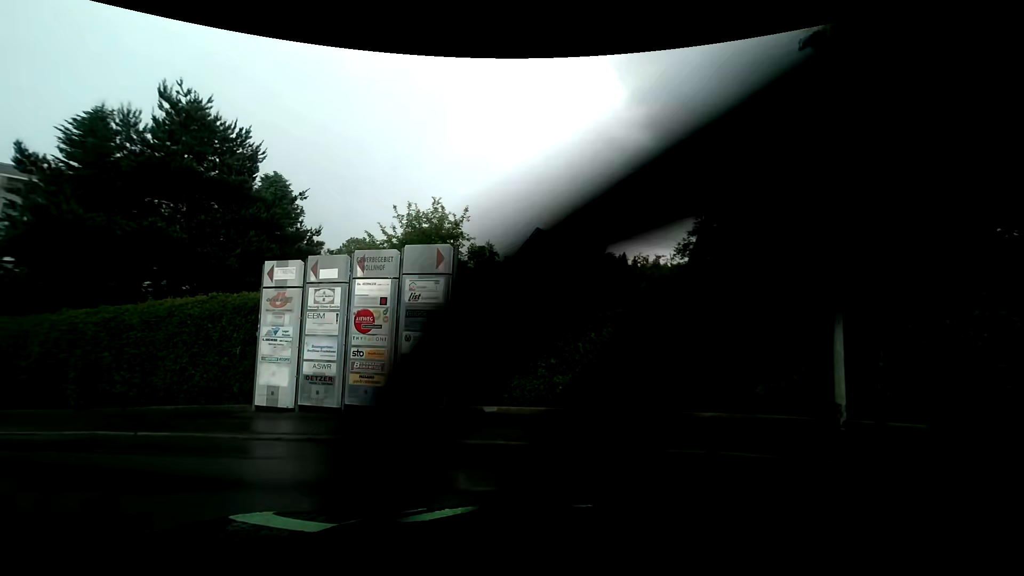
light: Day
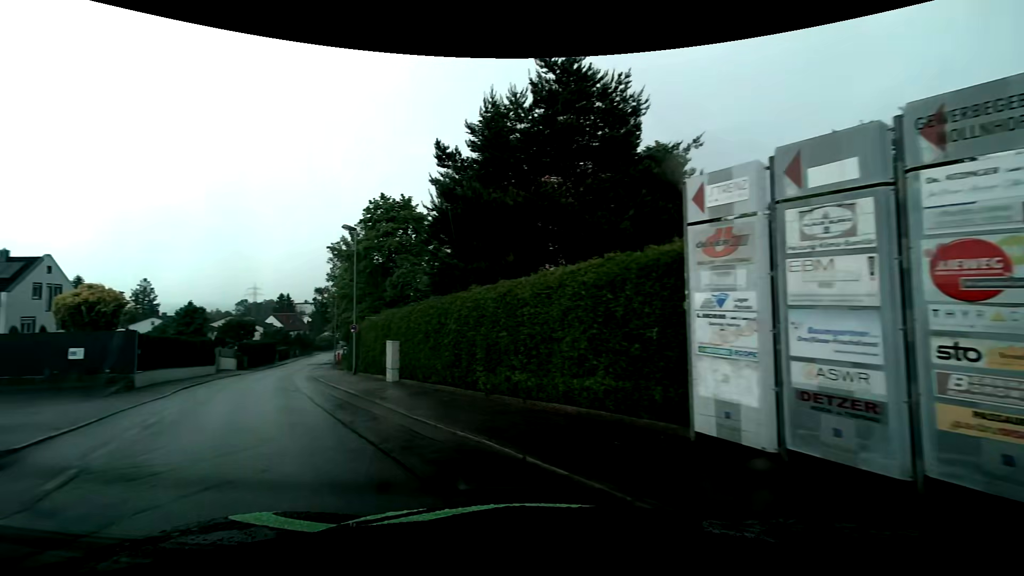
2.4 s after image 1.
(-1.9, +5.4) m; -42°
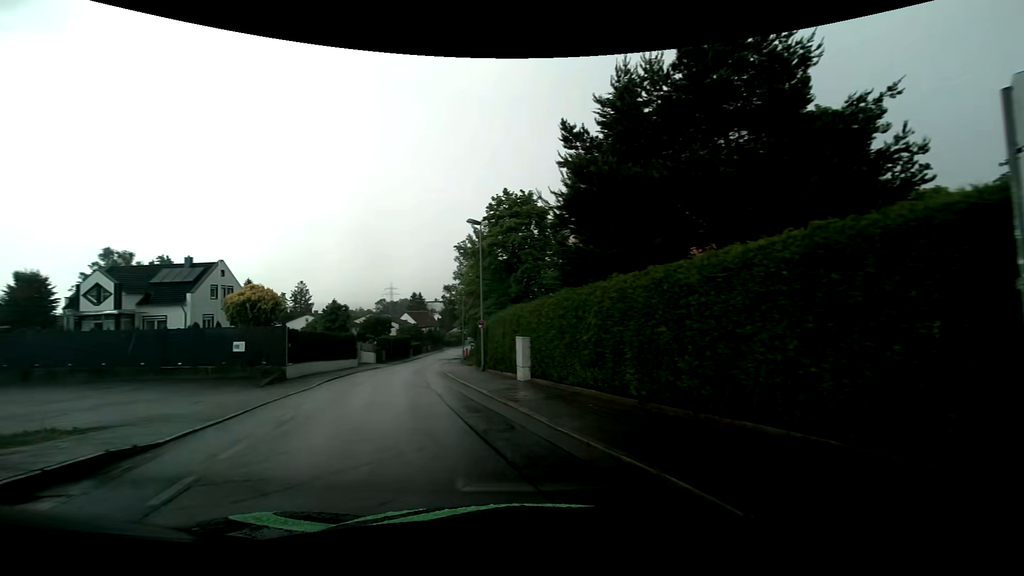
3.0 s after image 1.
(-0.2, +1.8) m; -14°
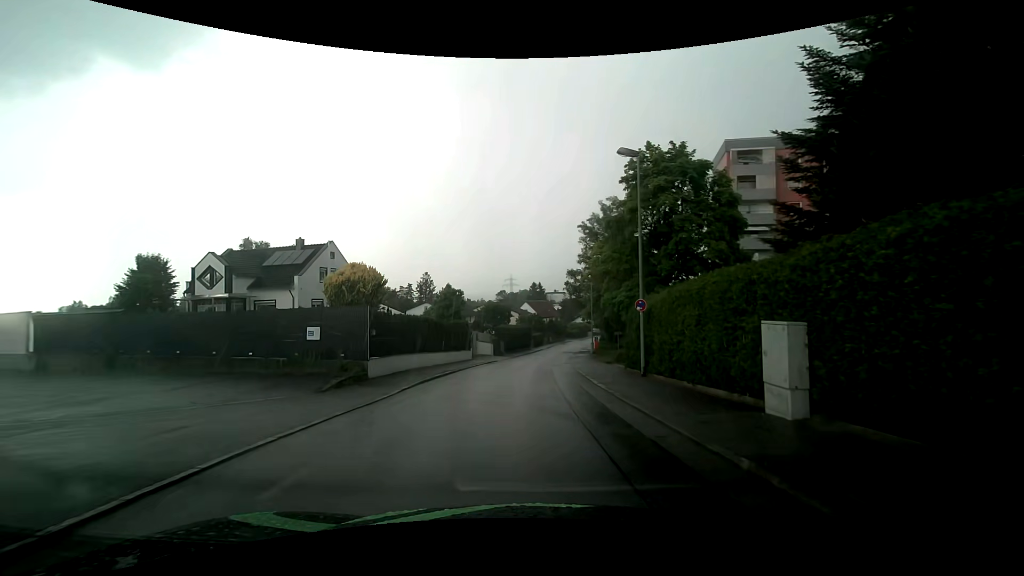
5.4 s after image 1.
(-1.8, +8.6) m; -13°
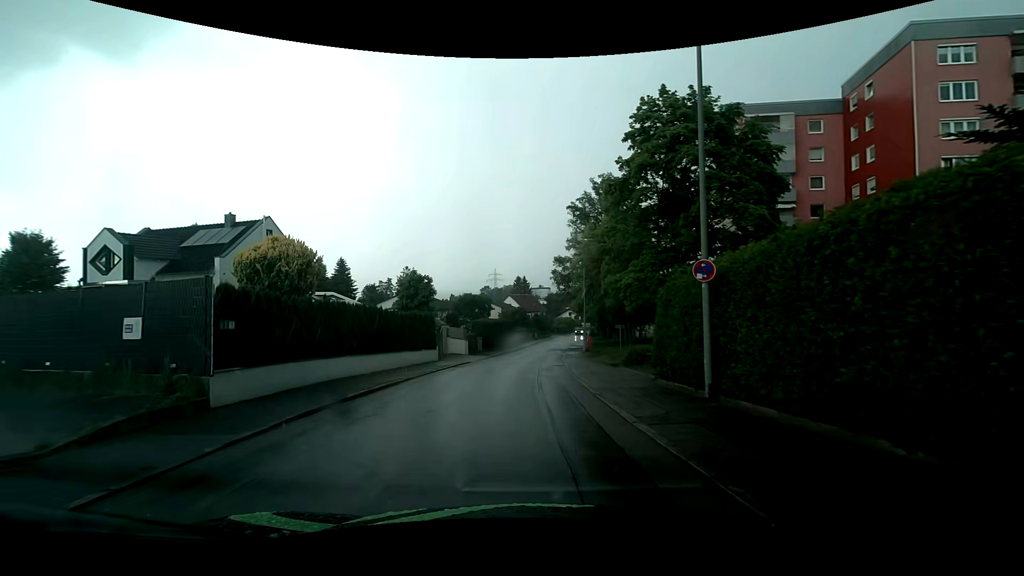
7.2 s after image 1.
(+0.1, +8.2) m; 0°
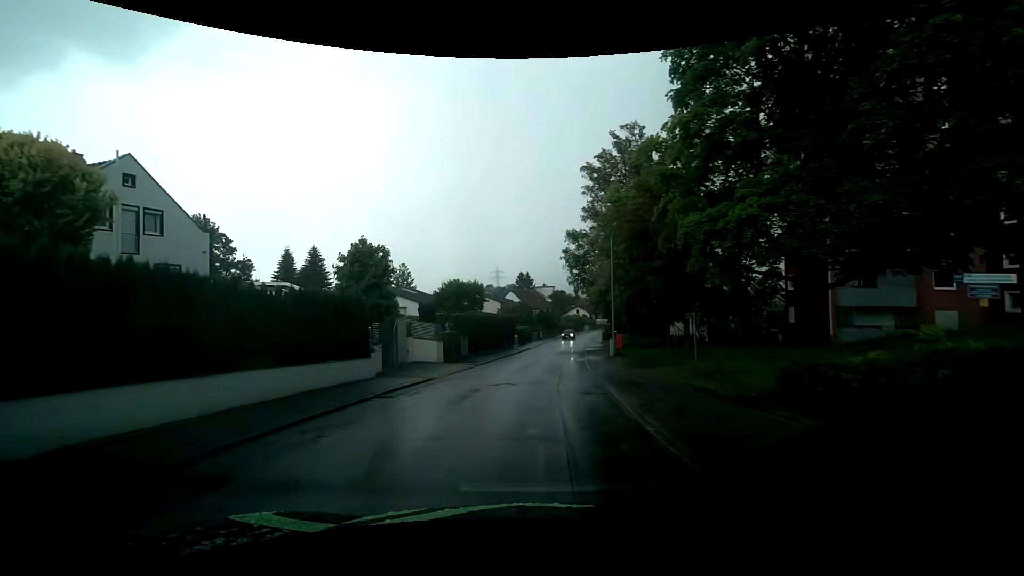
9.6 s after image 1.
(+0.1, +14.0) m; +1°
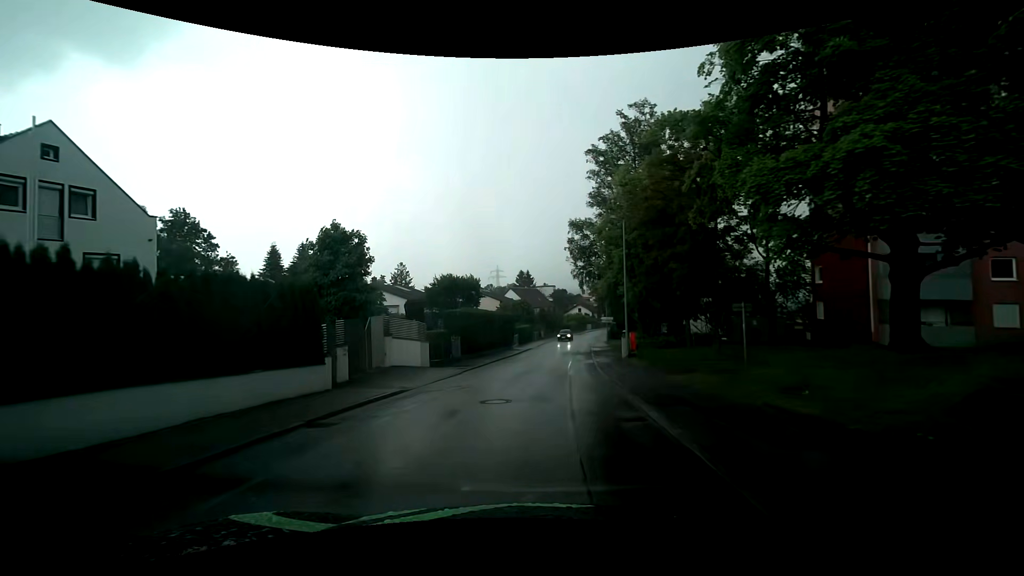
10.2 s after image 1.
(0.0, +4.2) m; -1°
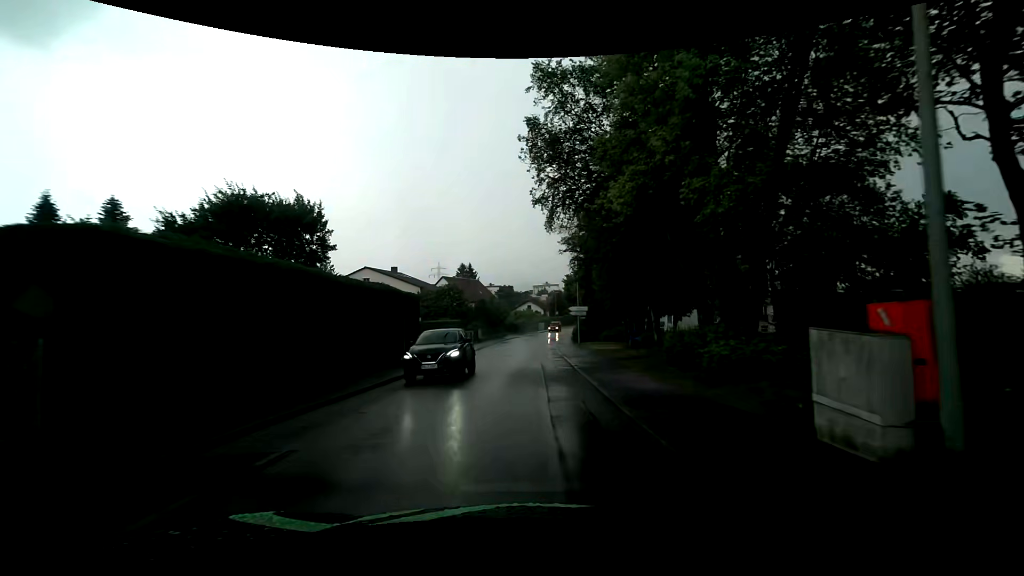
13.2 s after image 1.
(+1.3, +24.4) m; +7°
(0, +10) (0, +20) (0, +30) (0, +40) (0, +50) (+1, +60) (+2, +70) (+3, +80) (+5, +90) (+8, +99) m
